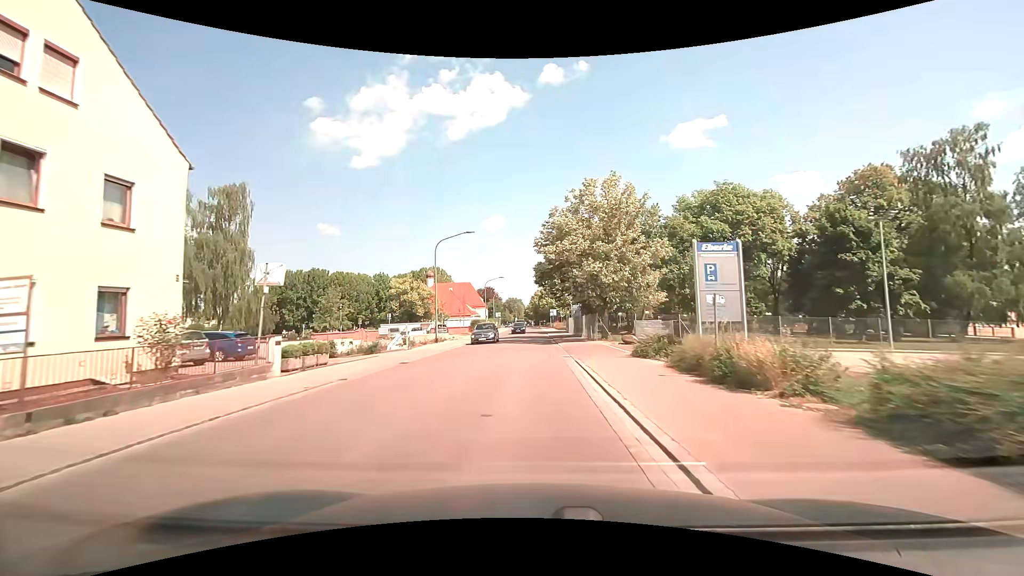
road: tertiary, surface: asphalt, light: Day
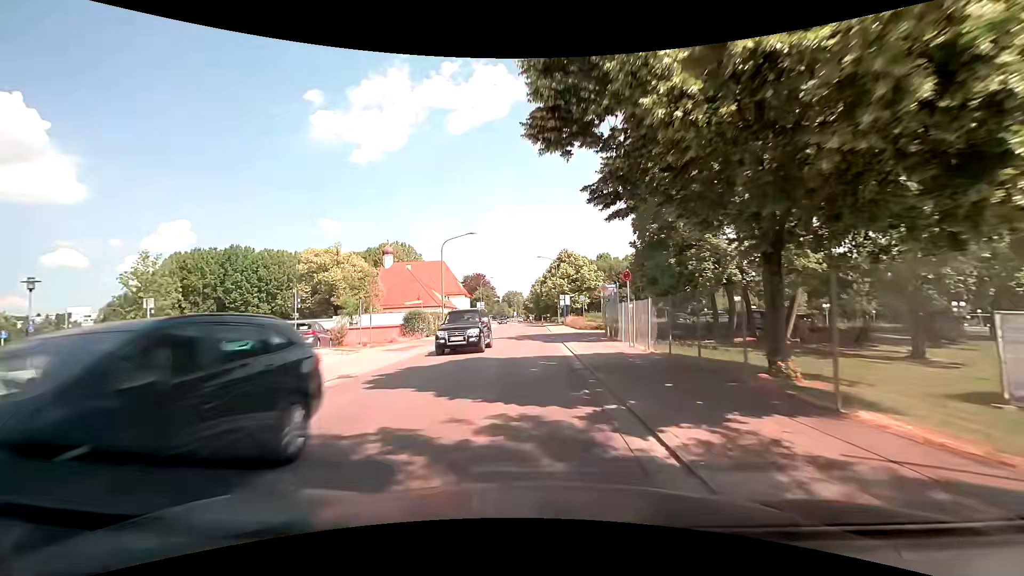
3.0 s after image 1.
(0.0, +37.3) m; -1°
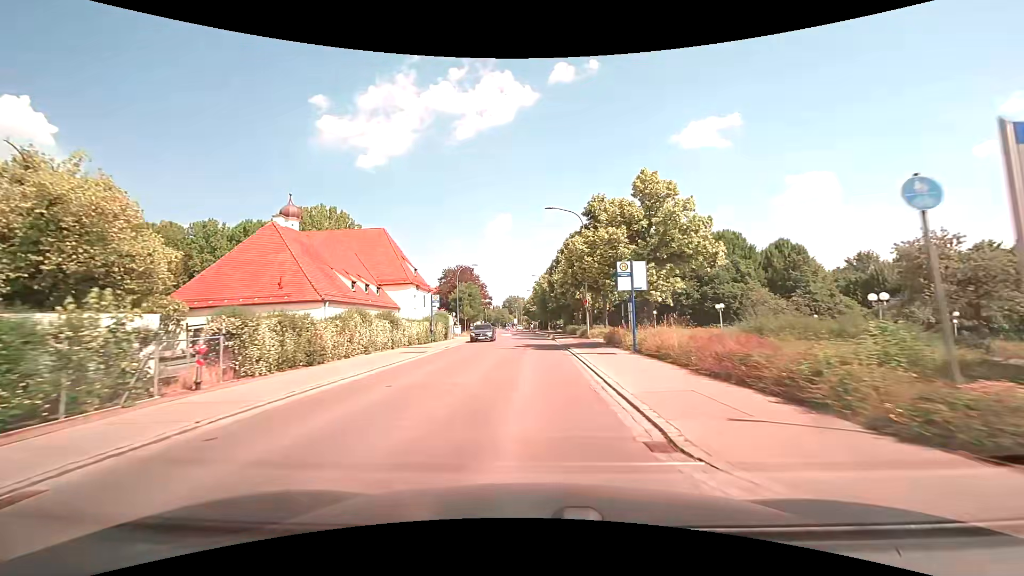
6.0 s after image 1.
(0.0, +38.2) m; 0°
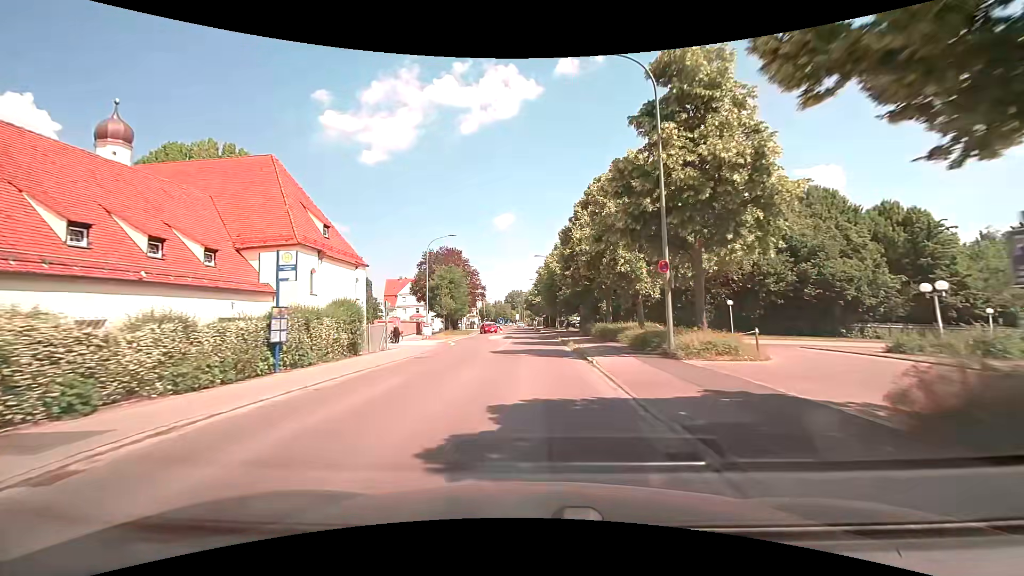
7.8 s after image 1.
(-0.1, +23.1) m; 0°
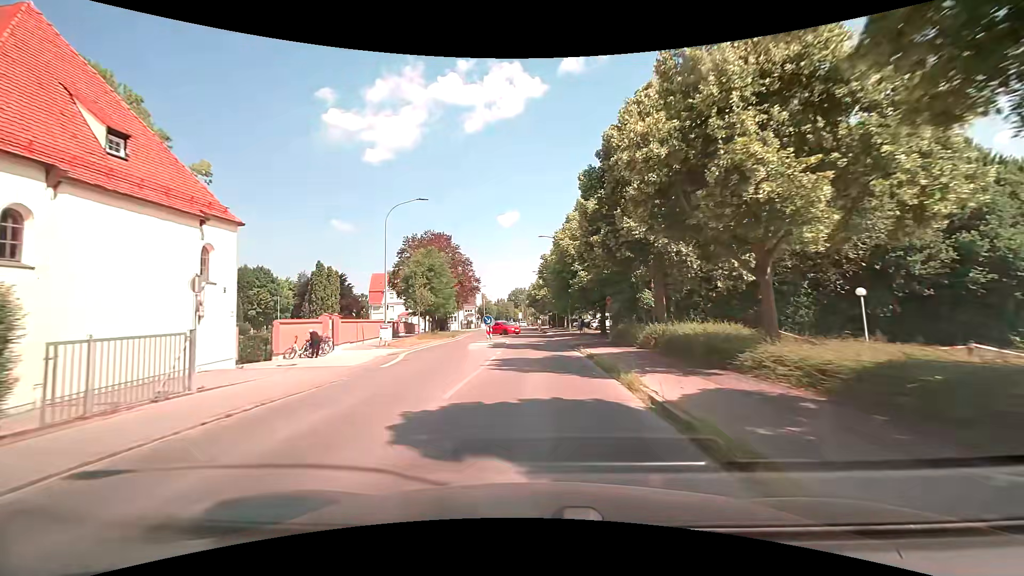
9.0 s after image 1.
(-0.1, +15.2) m; -1°
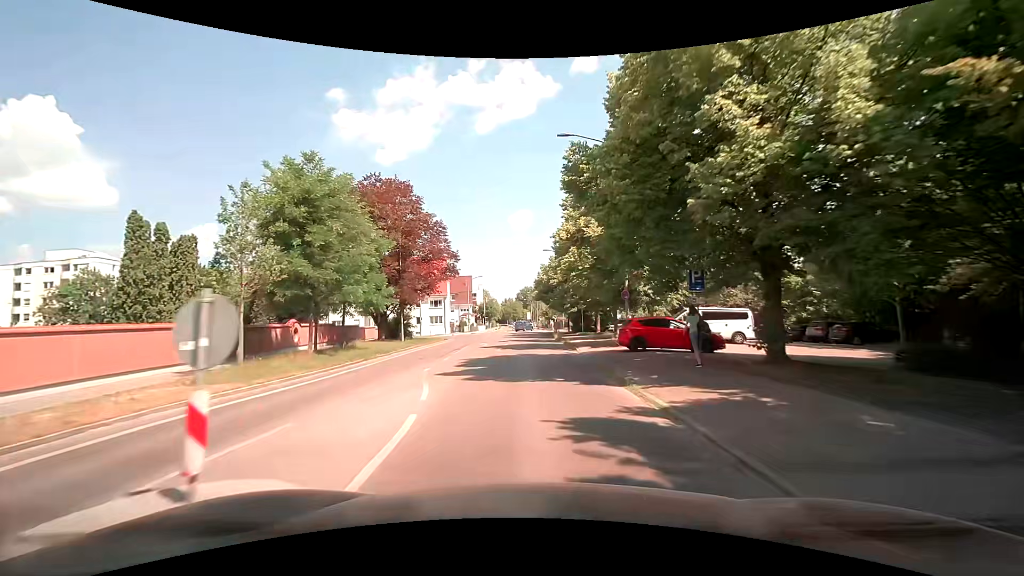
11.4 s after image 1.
(-0.3, +29.6) m; -1°
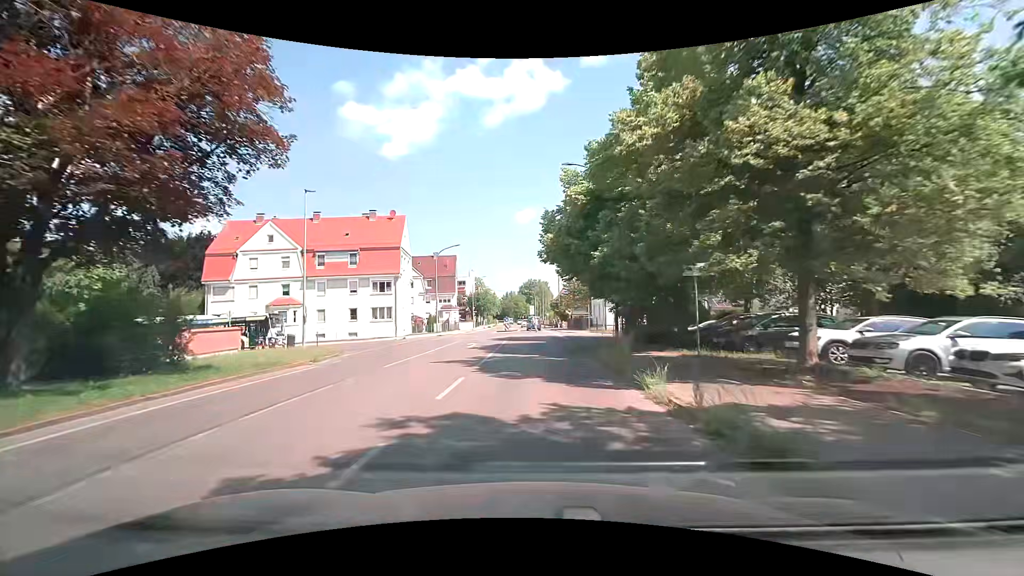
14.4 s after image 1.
(-0.3, +33.9) m; 0°
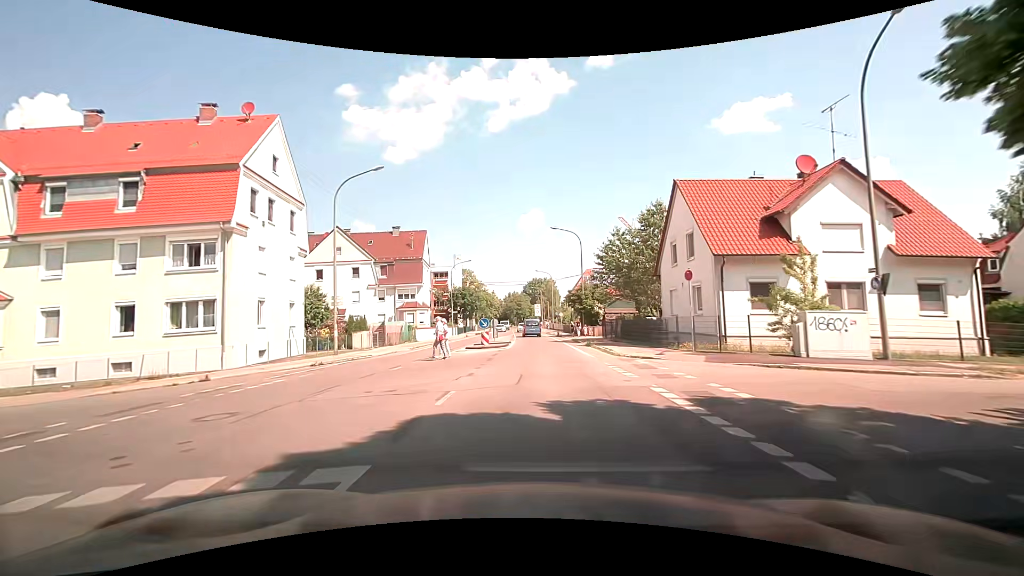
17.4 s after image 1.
(-0.6, +31.9) m; -1°
(0, +10) (0, +20) (0, +30) (0, +40) (-1, +50) (-1, +60) (-2, +70) (-2, +80) (-3, +90) (-4, +100) m
